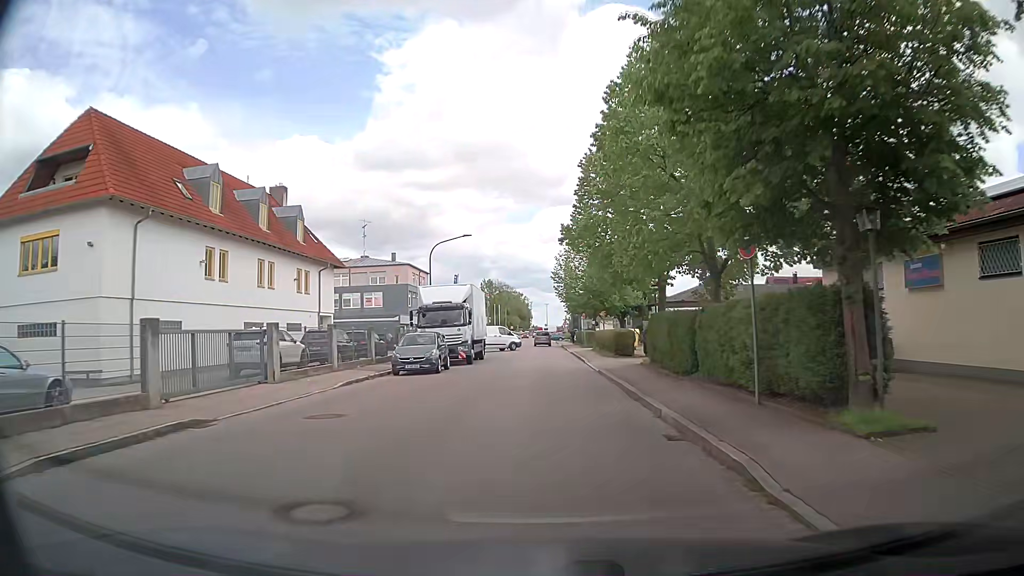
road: residential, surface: asphalt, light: Day
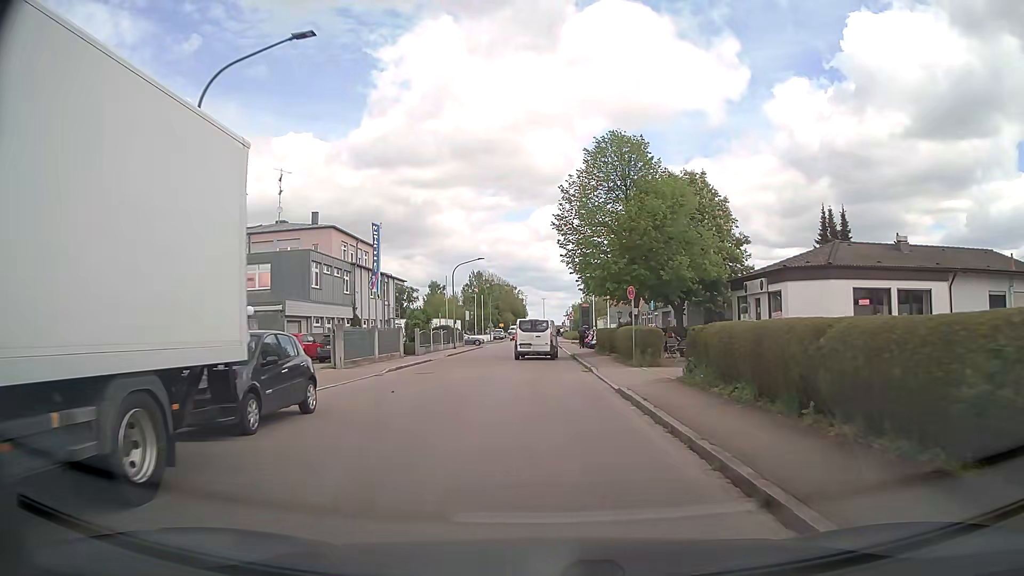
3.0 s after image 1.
(+0.3, +30.4) m; +1°
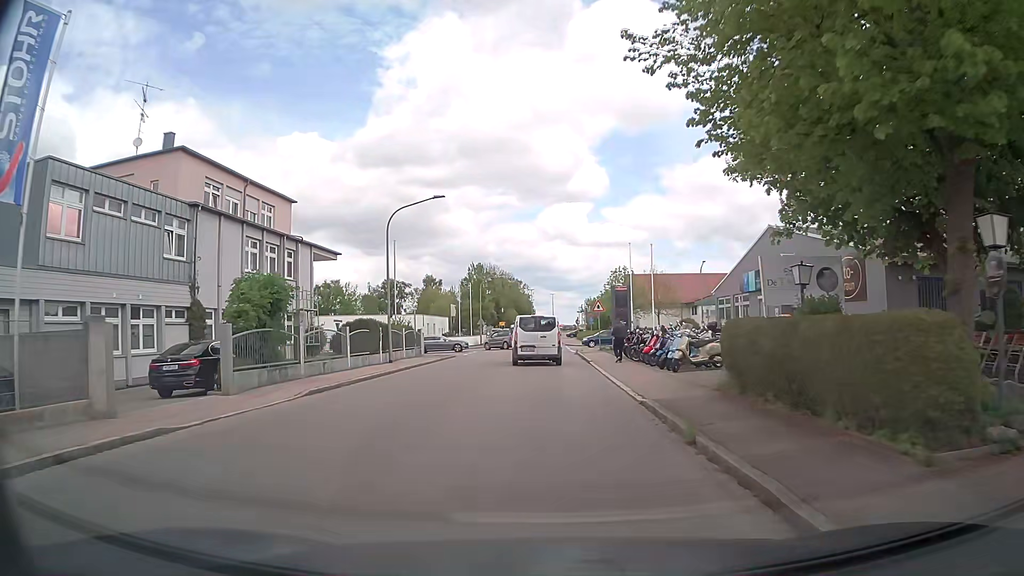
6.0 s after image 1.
(-0.2, +26.5) m; -1°
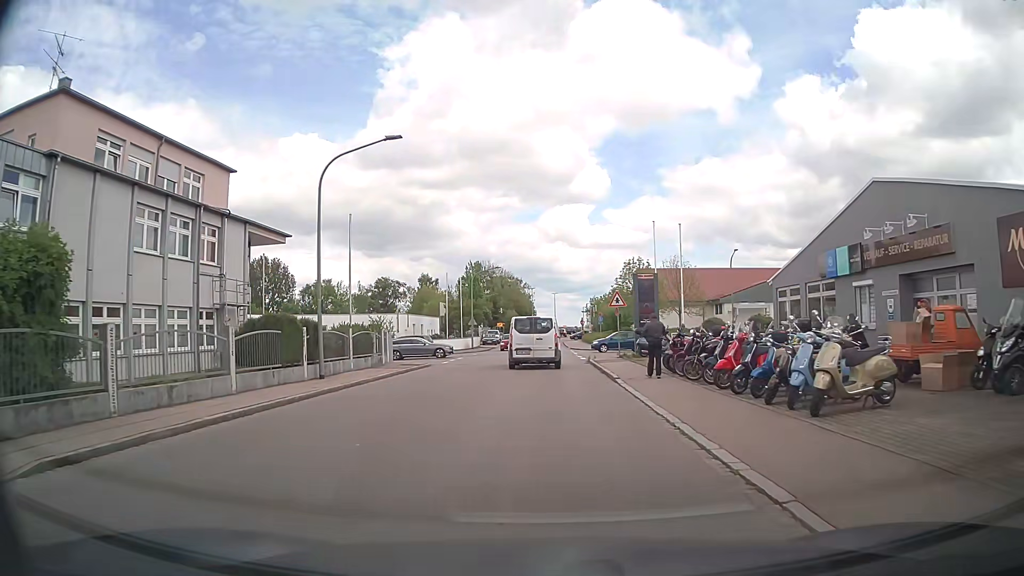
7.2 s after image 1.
(-0.1, +10.1) m; -1°
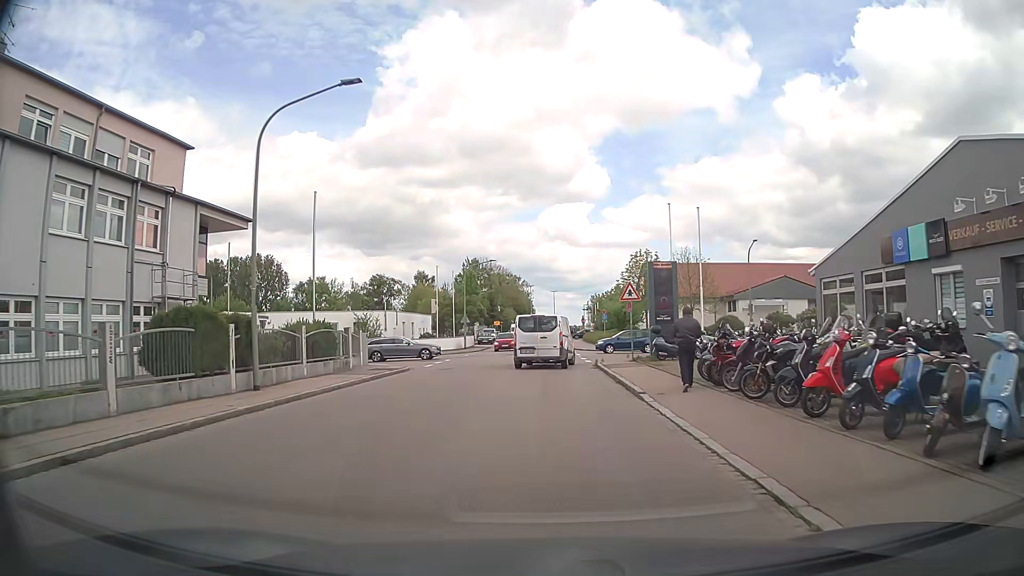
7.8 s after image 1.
(0.0, +5.1) m; +1°
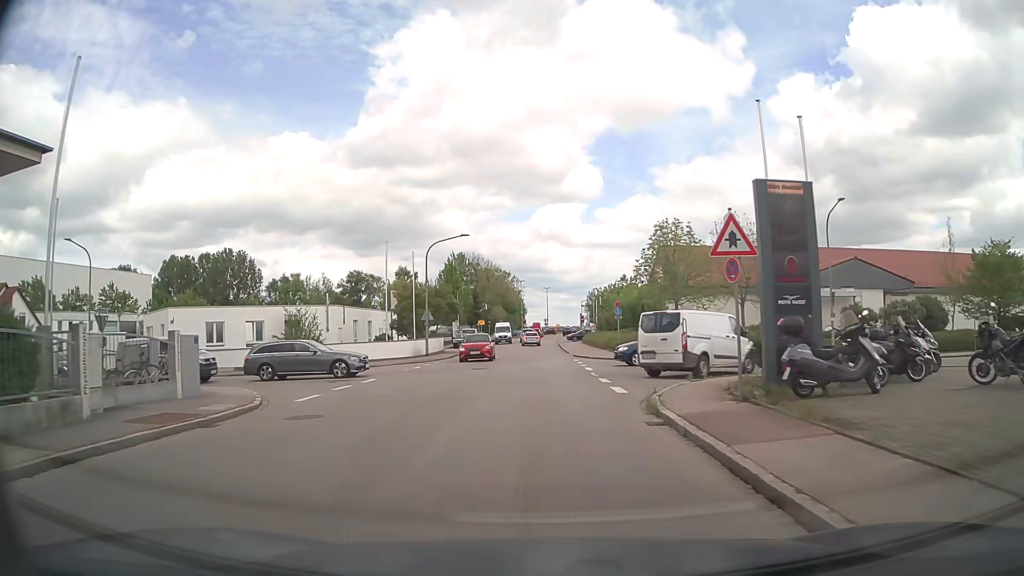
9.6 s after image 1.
(0.0, +15.7) m; 0°
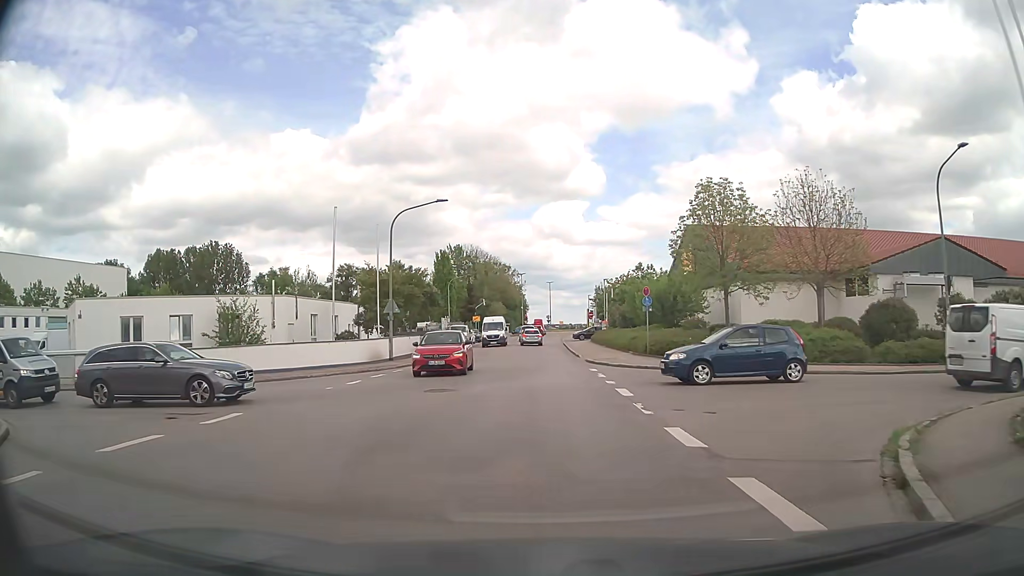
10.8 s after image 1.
(0.0, +10.7) m; 0°
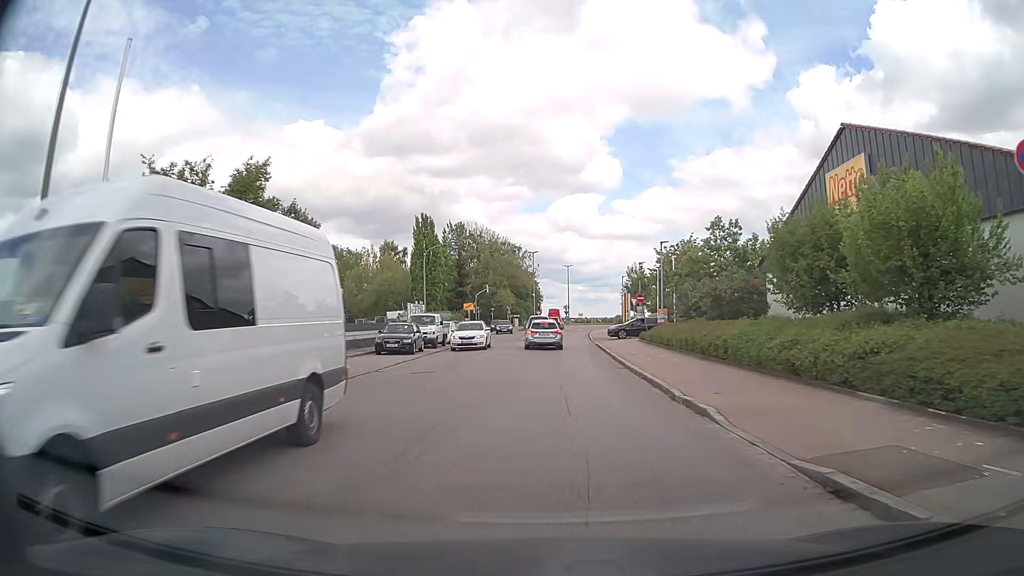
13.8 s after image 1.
(-0.3, +24.5) m; 0°
(0, +10) (-1, +20) (-1, +30) (-1, +40) (-1, +50) (-2, +60) (-2, +70) (-1, +80) (-1, +90) (-1, +100) m
